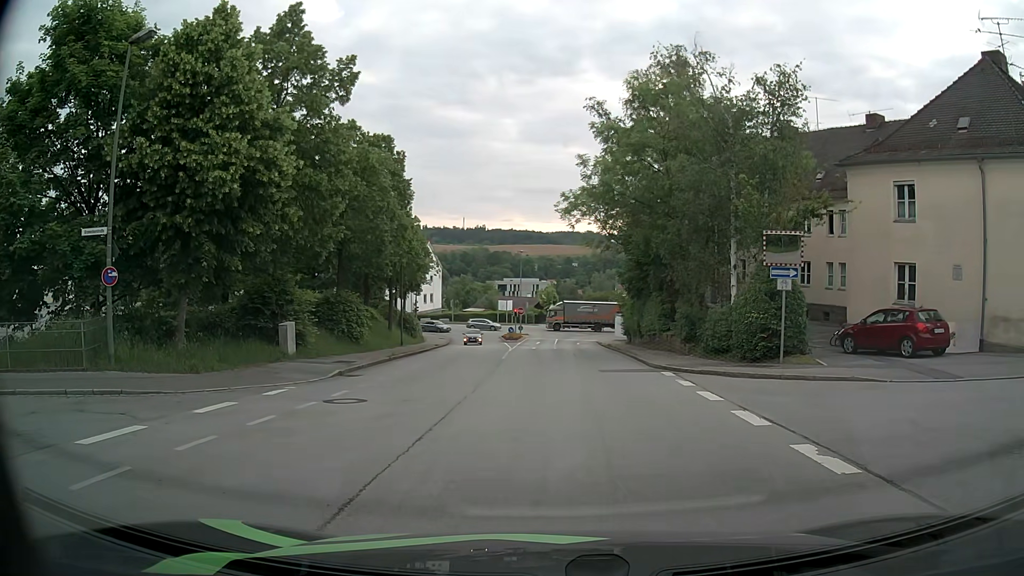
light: Day
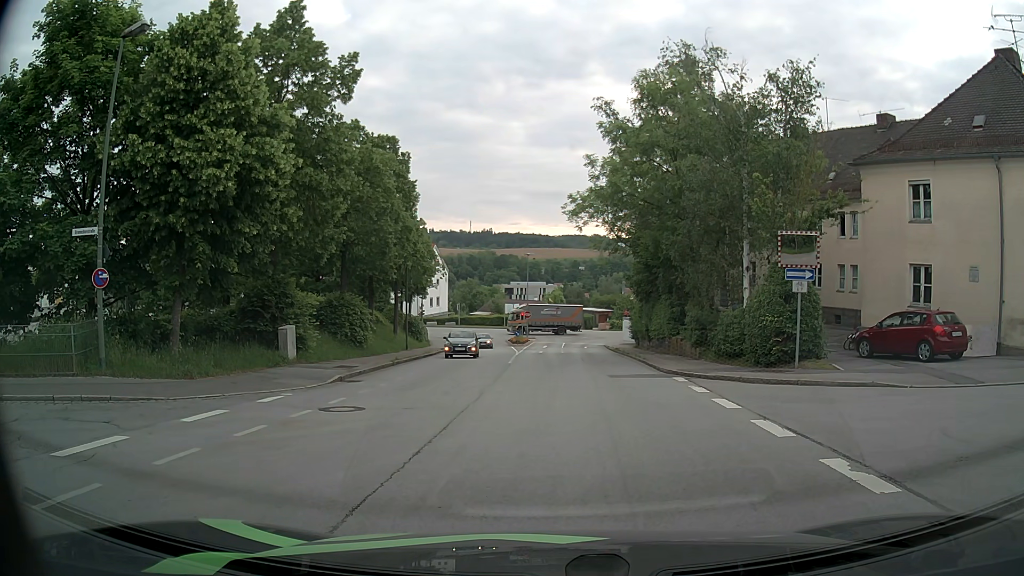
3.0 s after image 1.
(0.0, +0.6) m; 0°
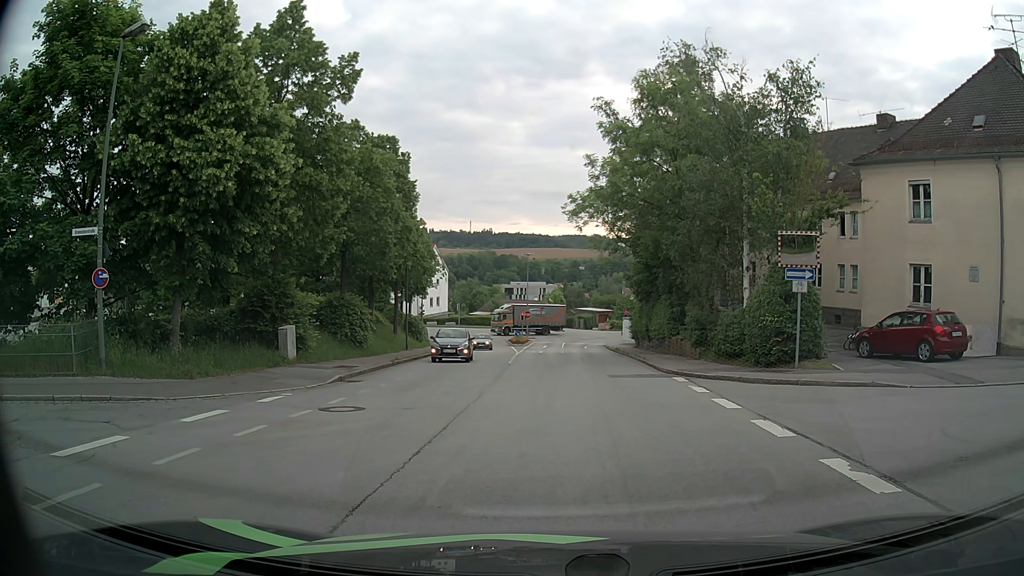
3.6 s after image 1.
(0.0, 0.0) m; 0°
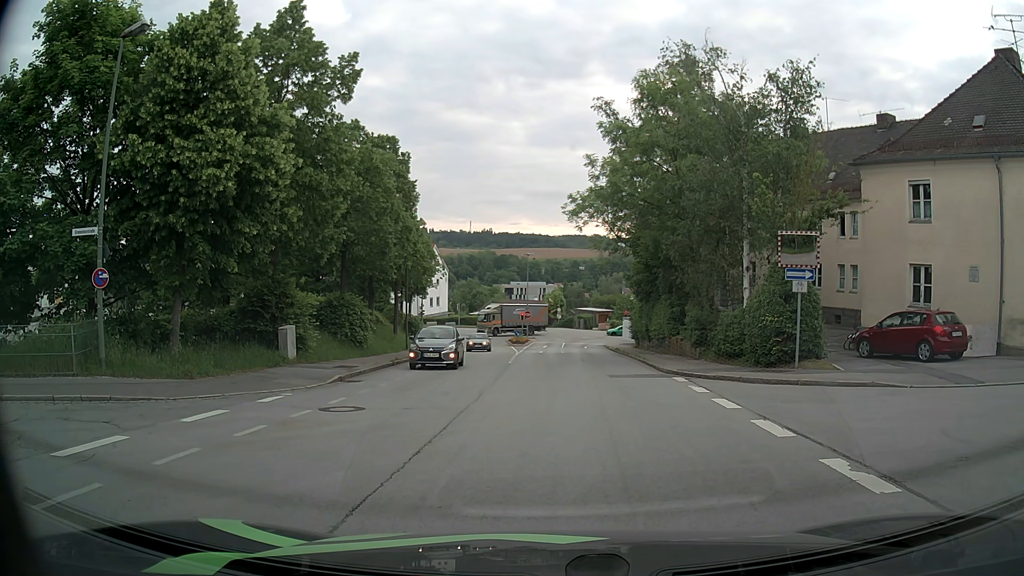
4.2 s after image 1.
(0.0, 0.0) m; 0°
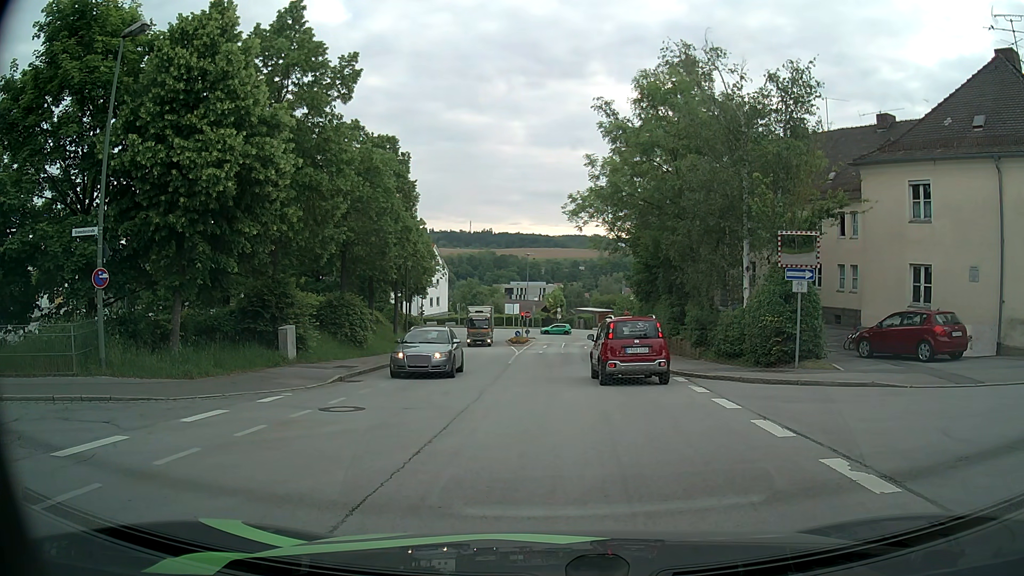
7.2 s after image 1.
(0.0, 0.0) m; 0°
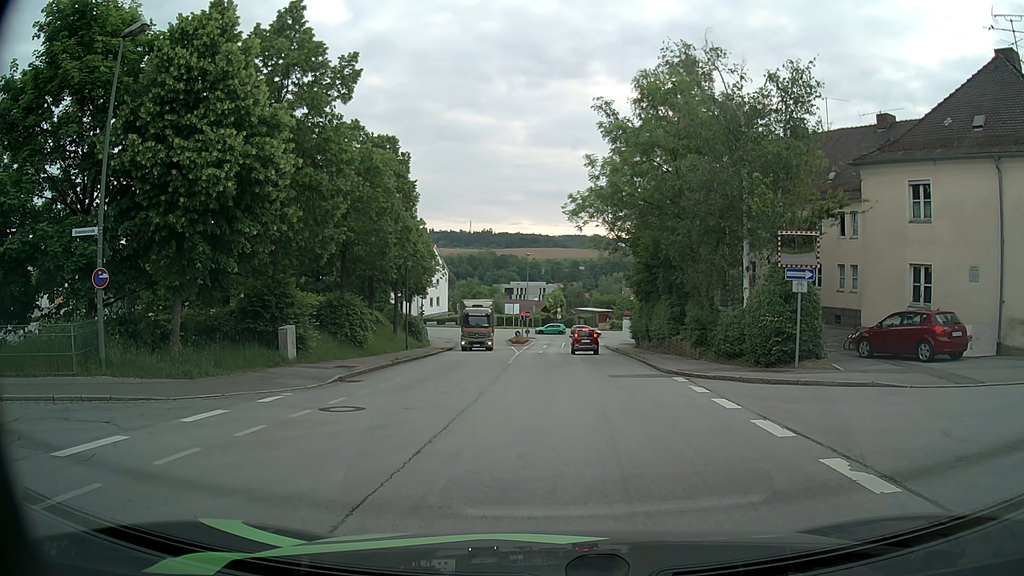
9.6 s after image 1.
(0.0, 0.0) m; 0°
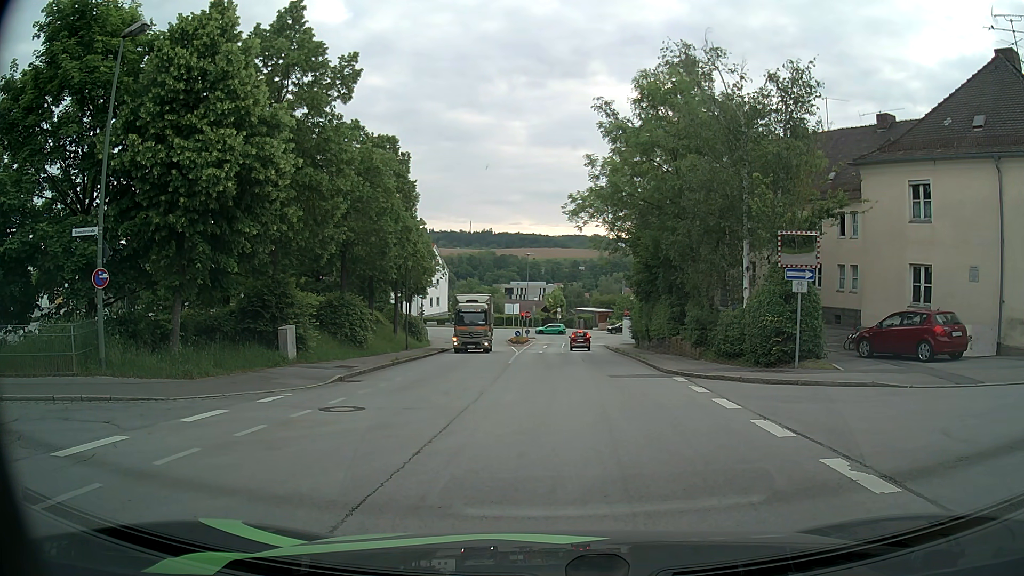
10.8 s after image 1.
(0.0, 0.0) m; 0°
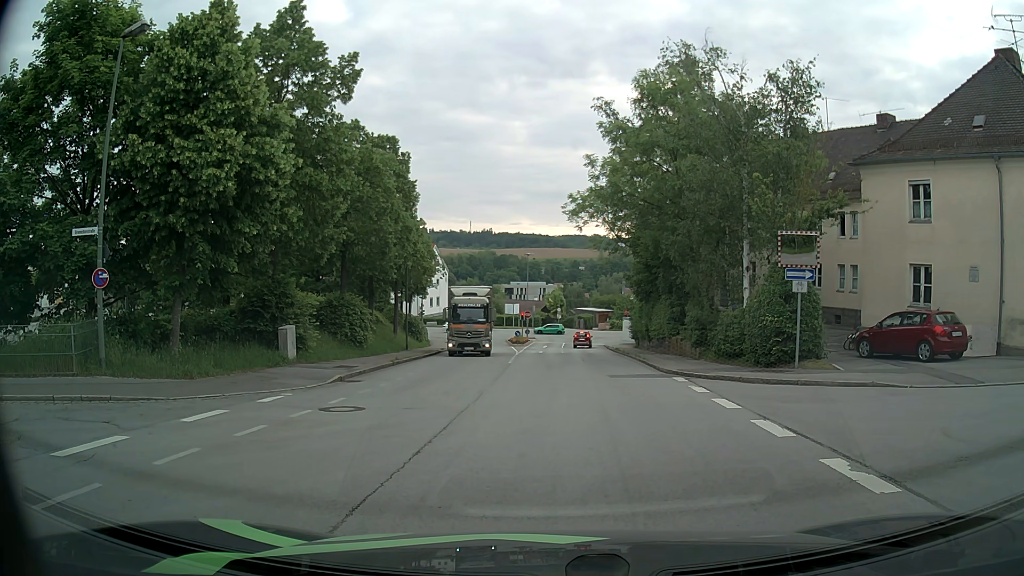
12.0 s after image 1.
(0.0, 0.0) m; 0°
(-6, +7) (-15, +6) (-25, +5) (-35, +5) (-45, +6) (-55, +8) (-65, +11) (-74, +15) (-83, +19) (-93, +22) m
